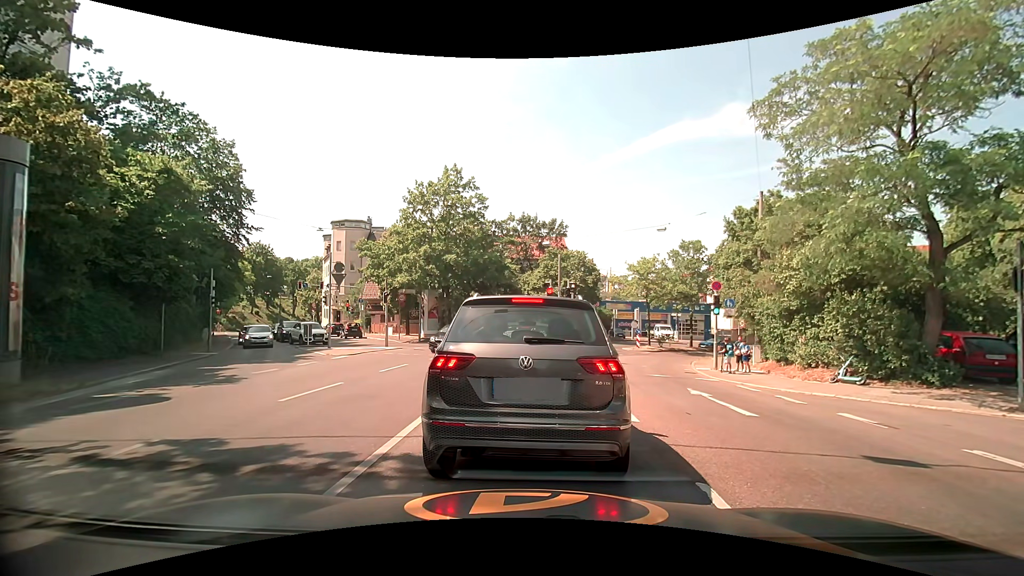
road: secondary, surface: asphalt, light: Day
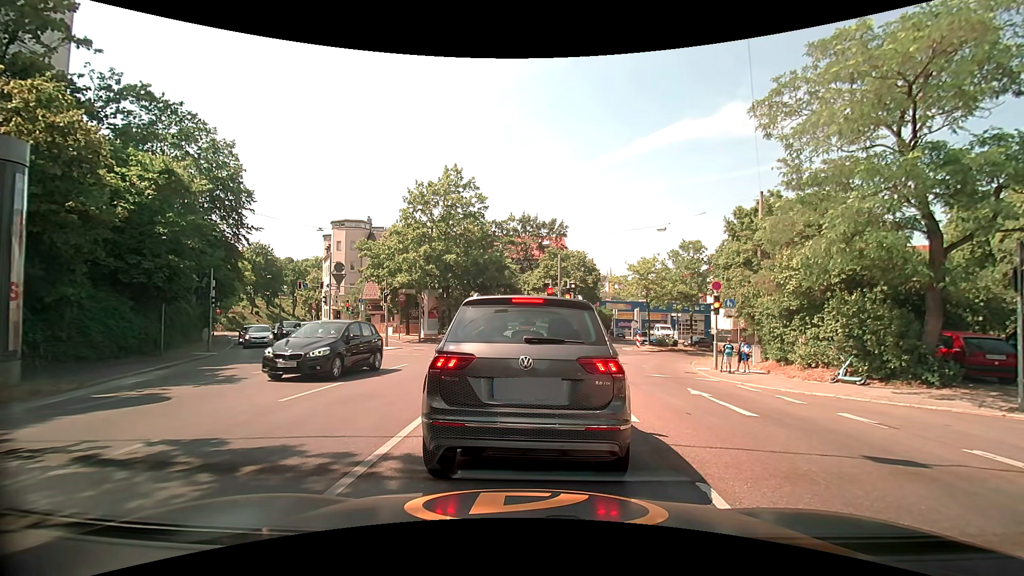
(0.0, 0.0) m; 0°
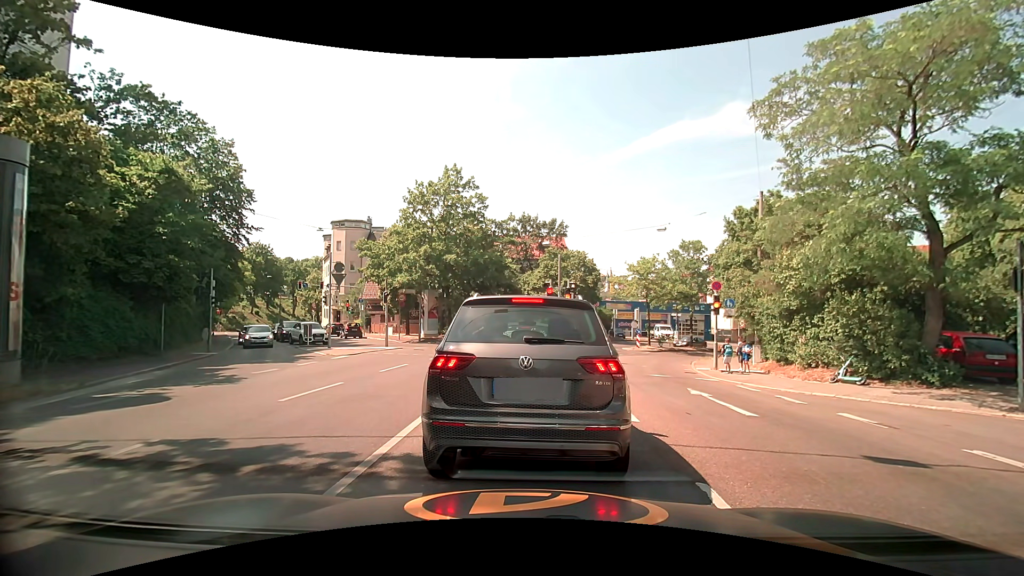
(0.0, 0.0) m; 0°
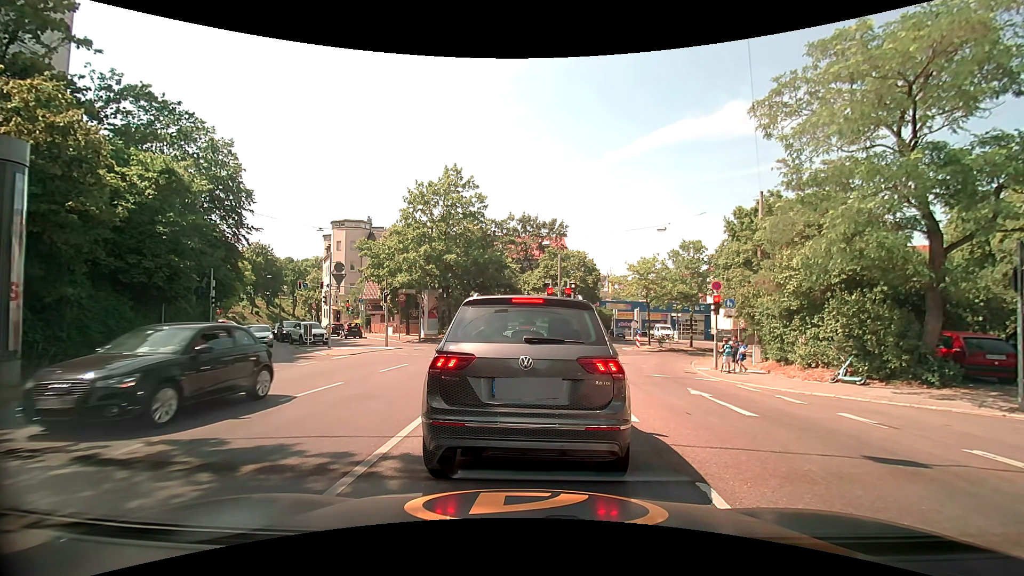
(0.0, 0.0) m; 0°
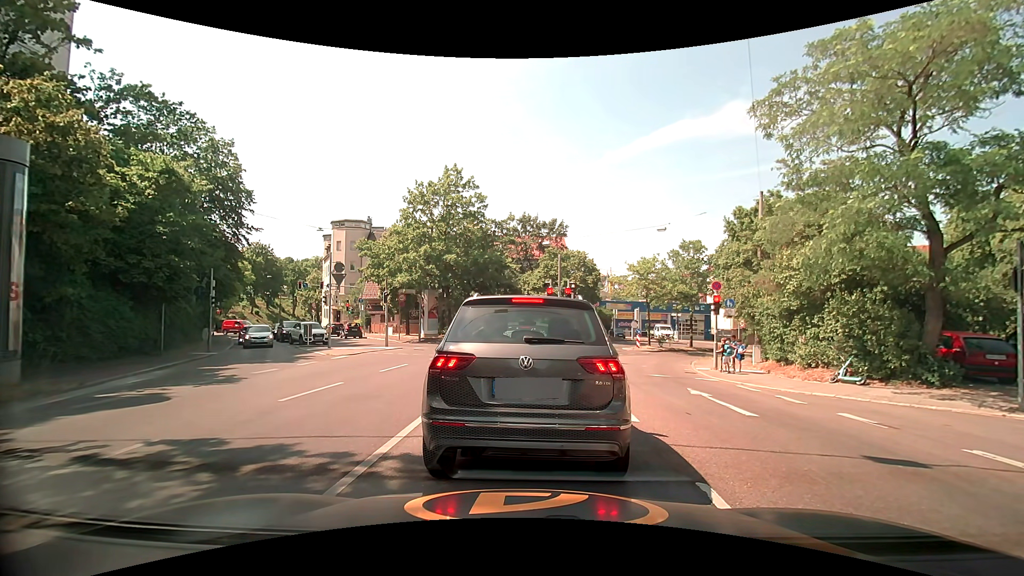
(0.0, 0.0) m; 0°
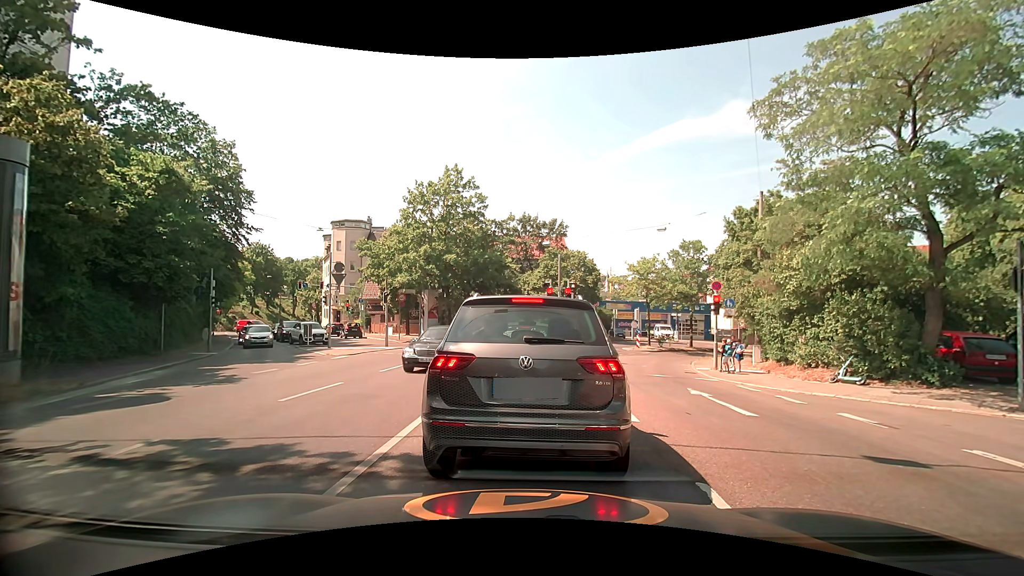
(0.0, 0.0) m; 0°
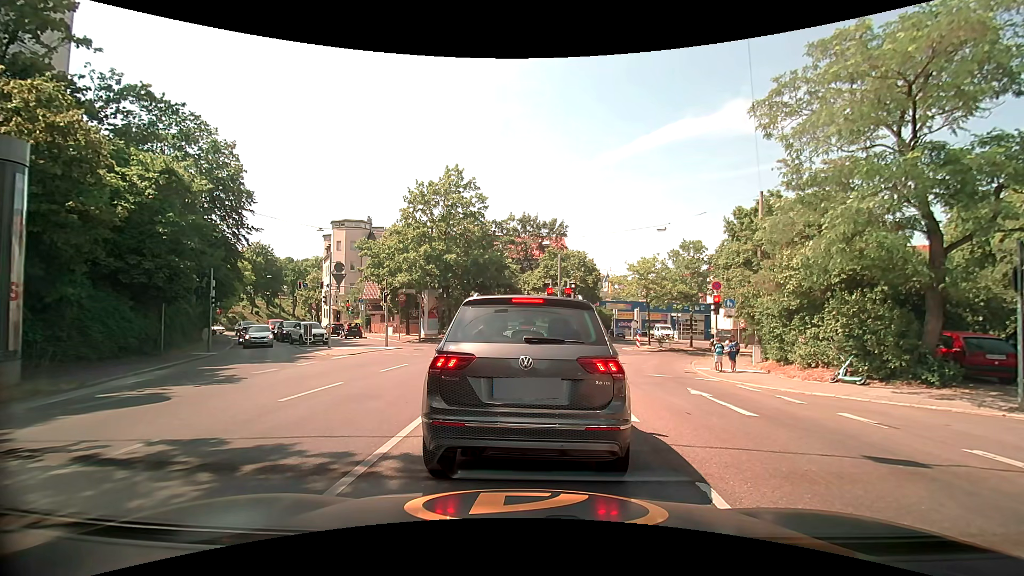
(0.0, 0.0) m; 0°
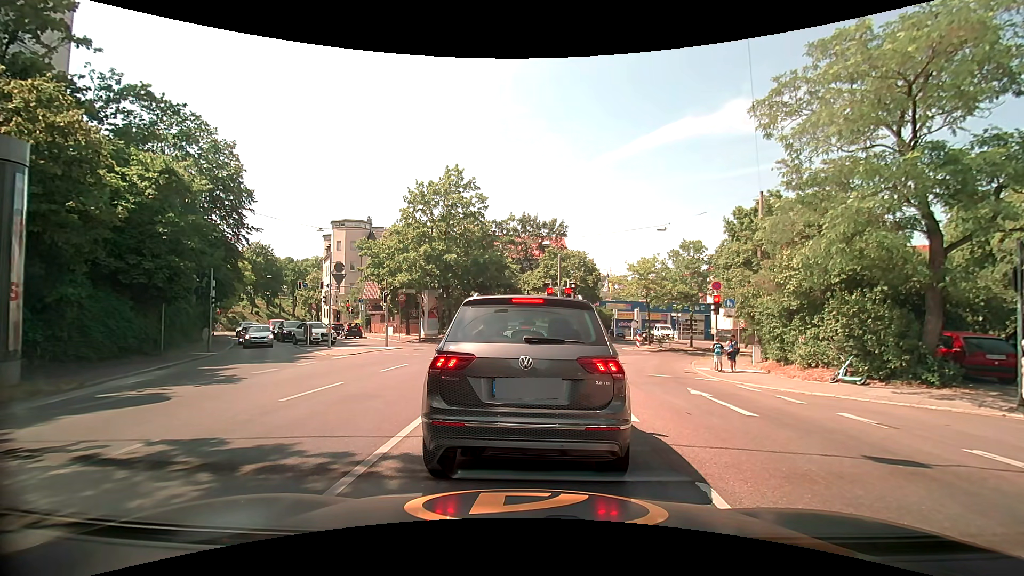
(0.0, 0.0) m; 0°
